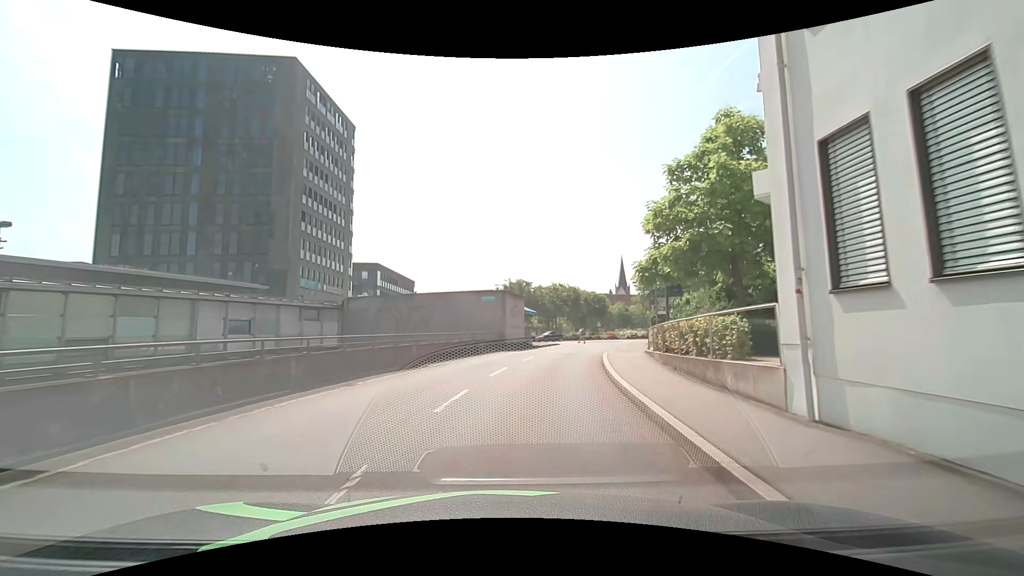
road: residential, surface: asphalt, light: Day
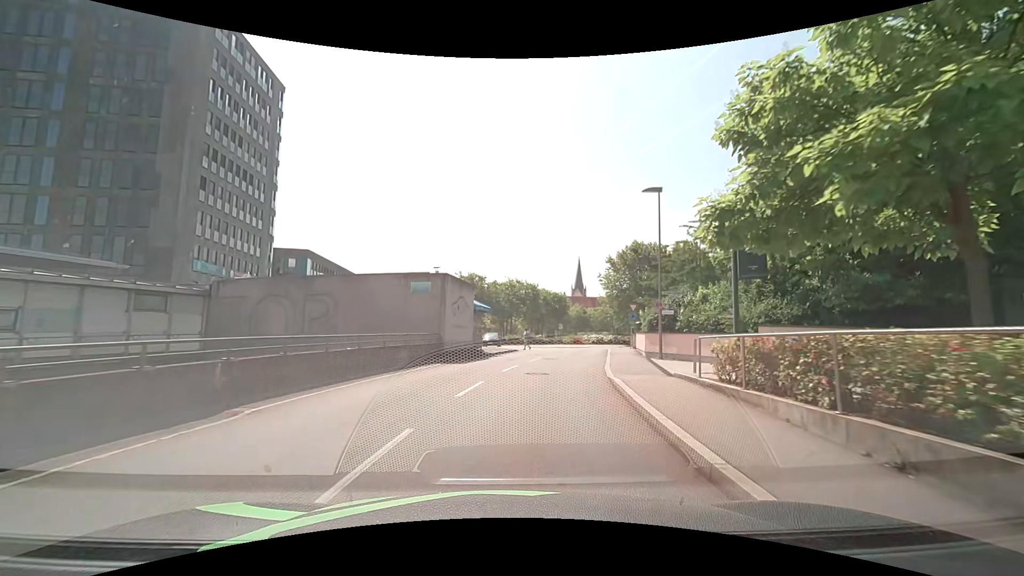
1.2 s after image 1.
(+0.8, +10.2) m; +8°
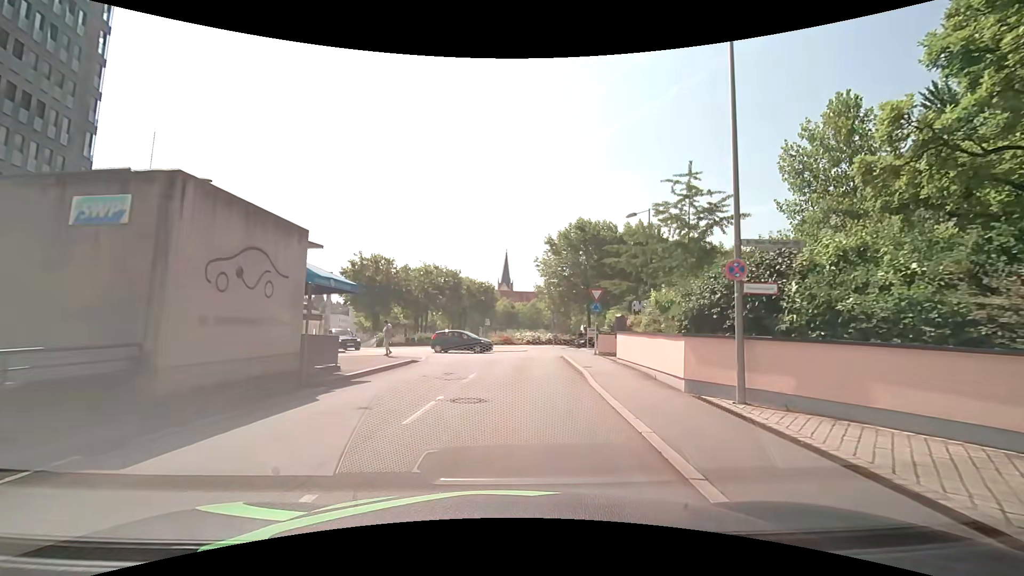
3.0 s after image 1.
(+1.1, +14.3) m; +9°
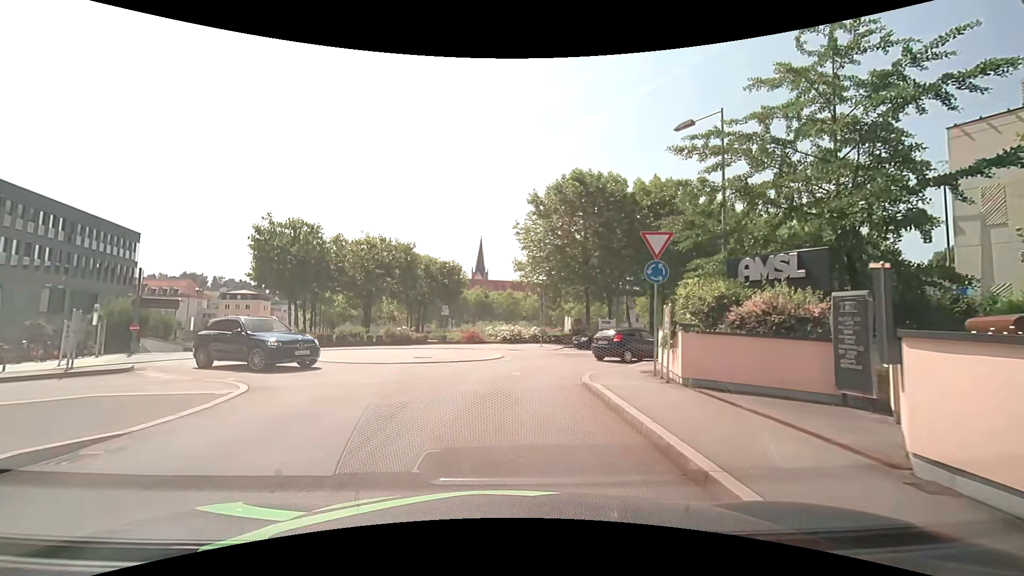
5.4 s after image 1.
(+0.5, +15.4) m; +3°
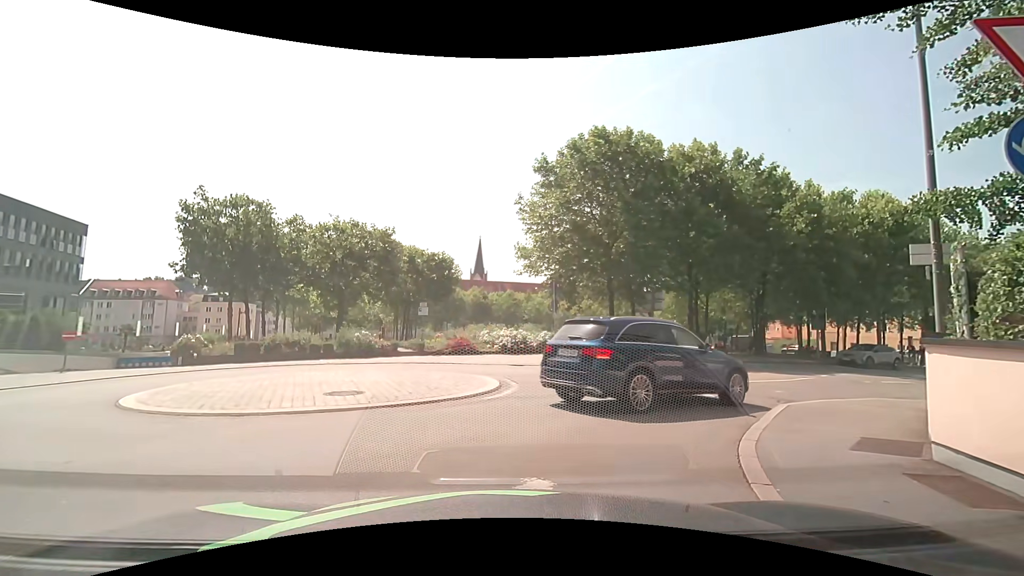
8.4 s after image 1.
(0.0, +8.8) m; +1°
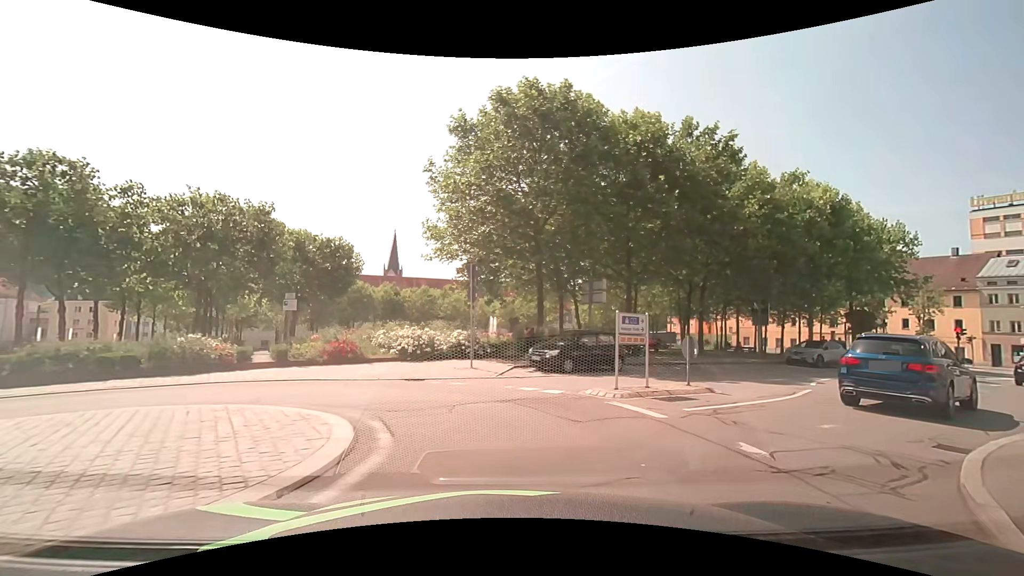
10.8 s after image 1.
(+0.2, +6.3) m; +8°
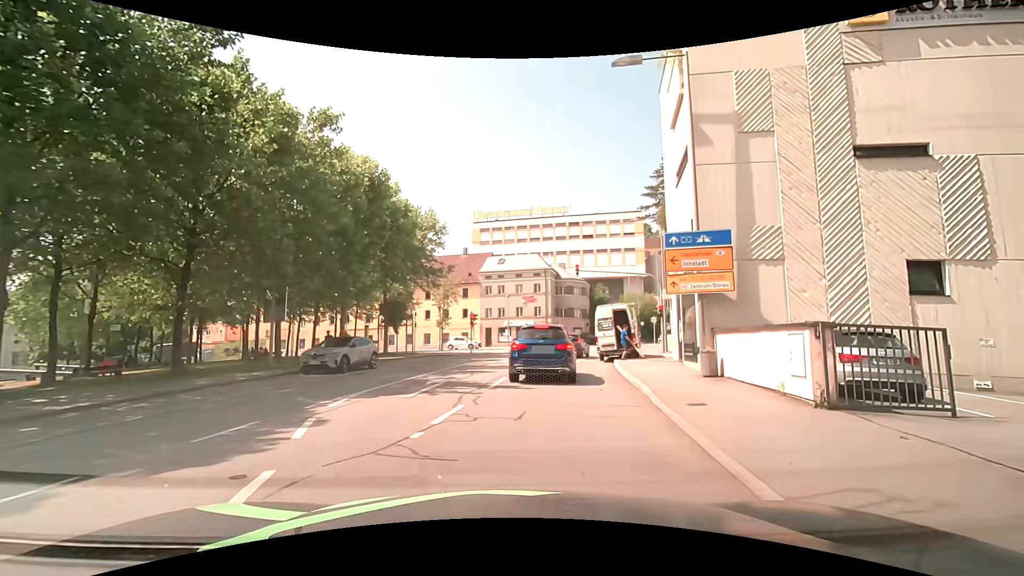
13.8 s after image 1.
(+4.7, +9.5) m; +49°
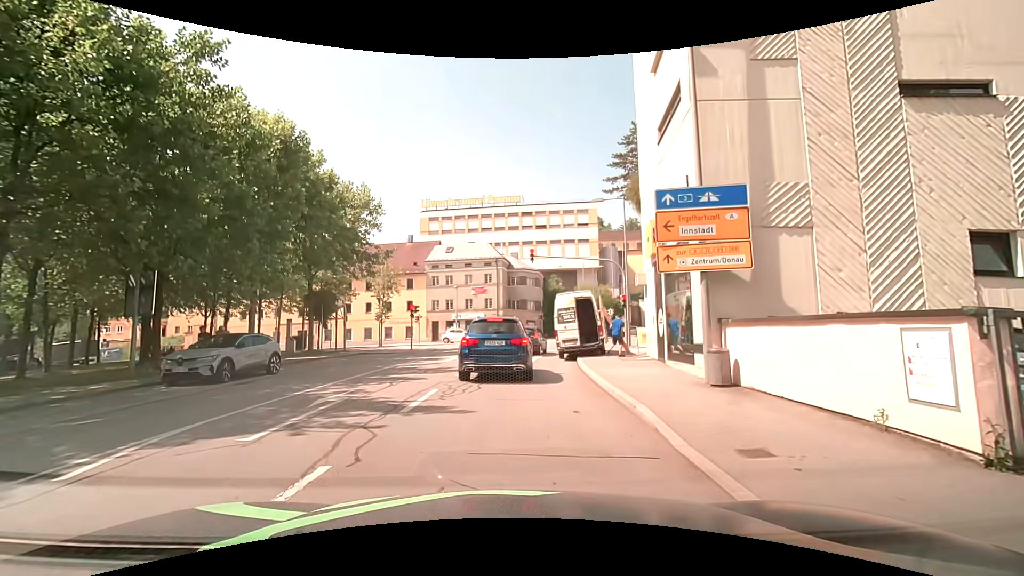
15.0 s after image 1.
(+0.2, +4.3) m; +6°
